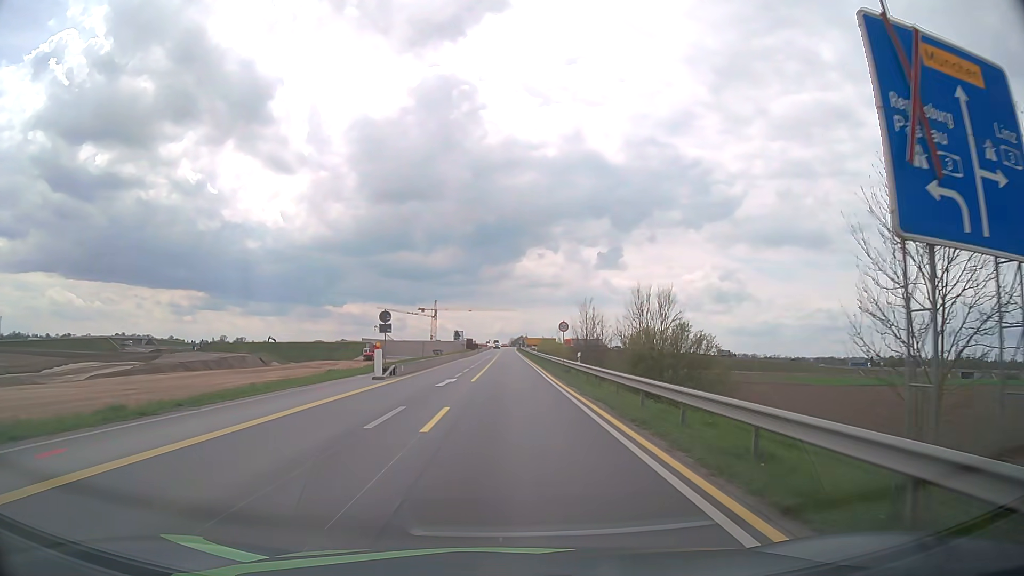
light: Day
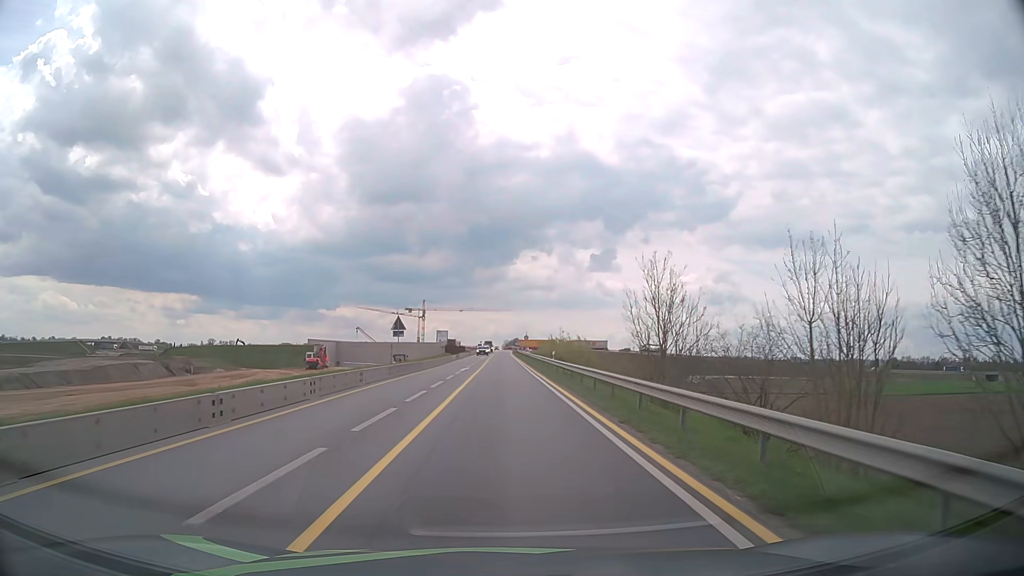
(+0.2, +36.9) m; +1°
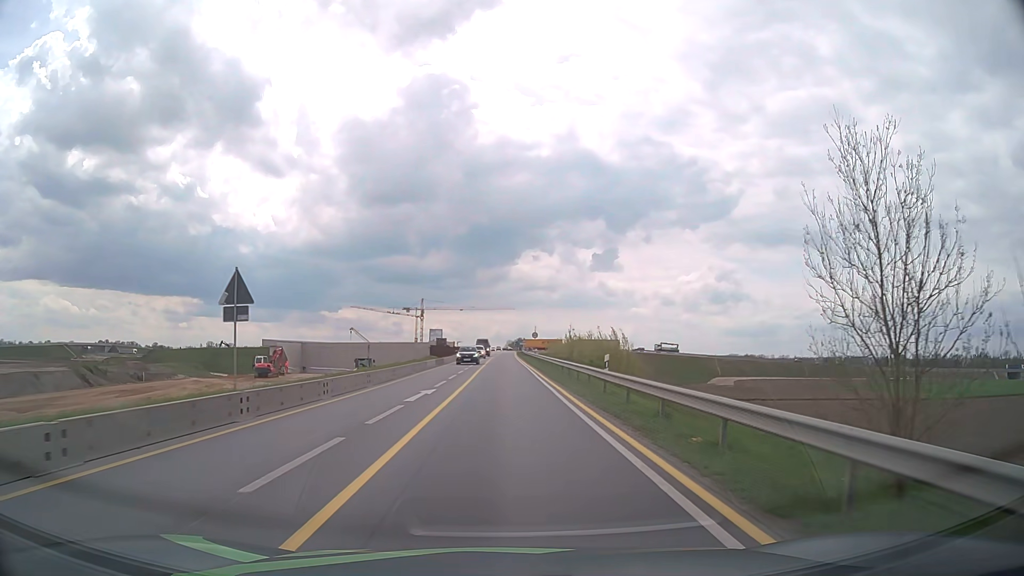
(0.0, +22.7) m; 0°
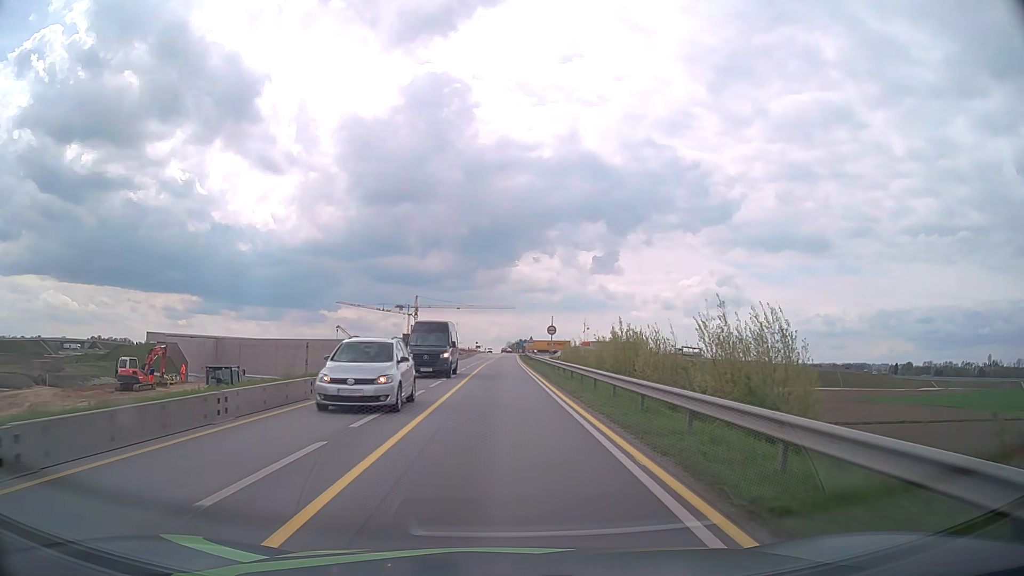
(0.0, +30.8) m; 0°
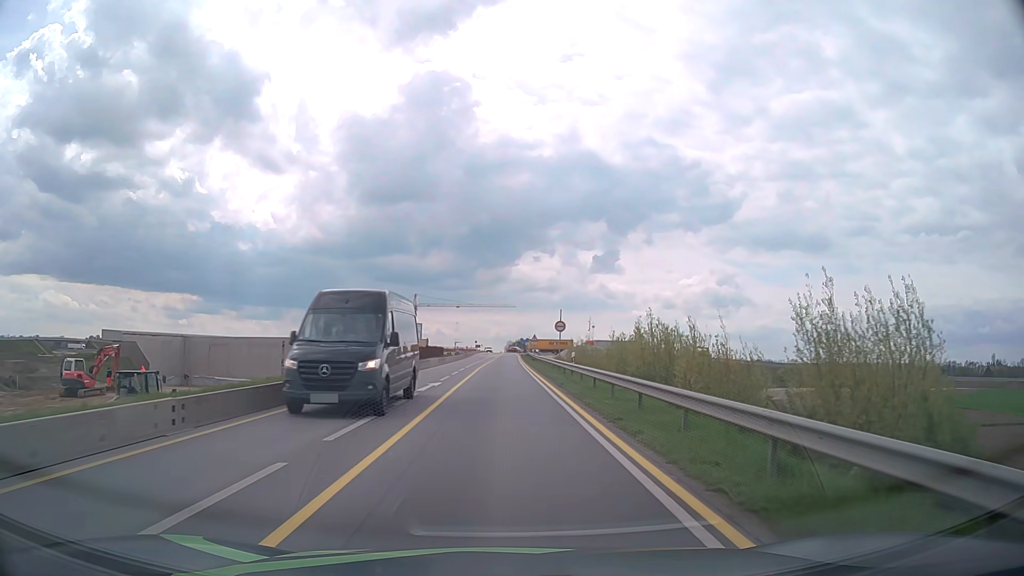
(0.0, +7.8) m; 0°
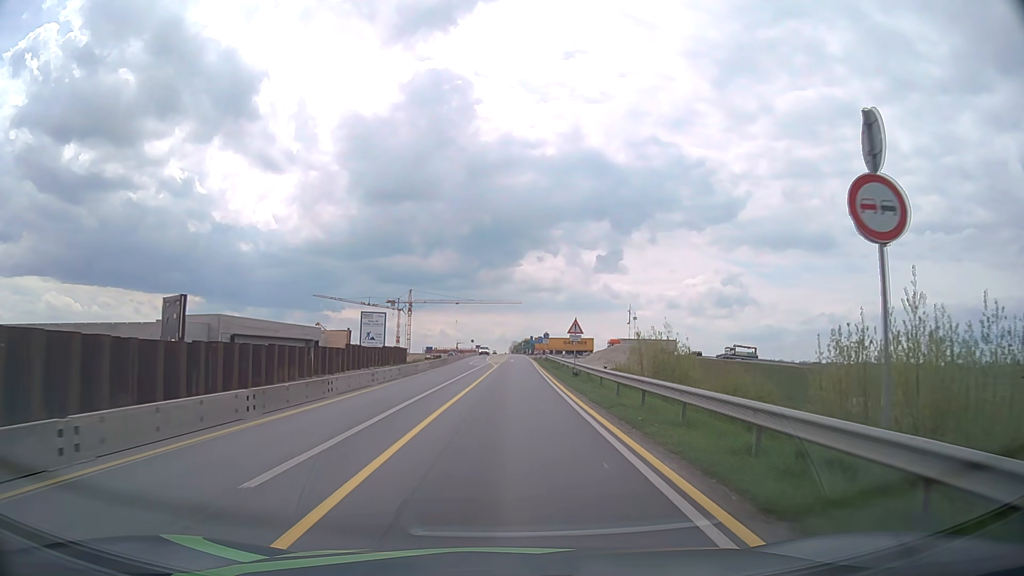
(0.0, +39.2) m; 0°
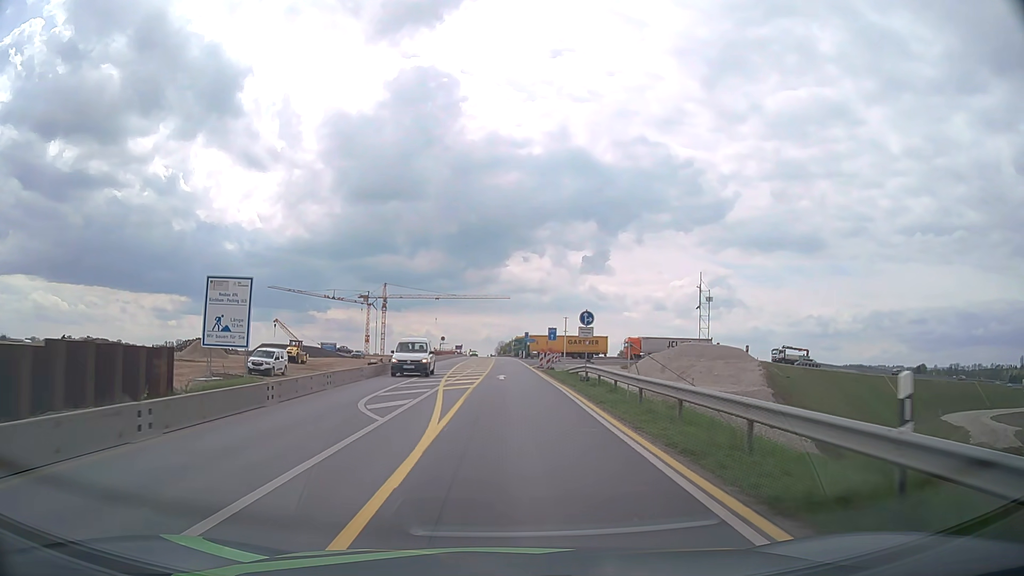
(+0.2, +39.7) m; +1°
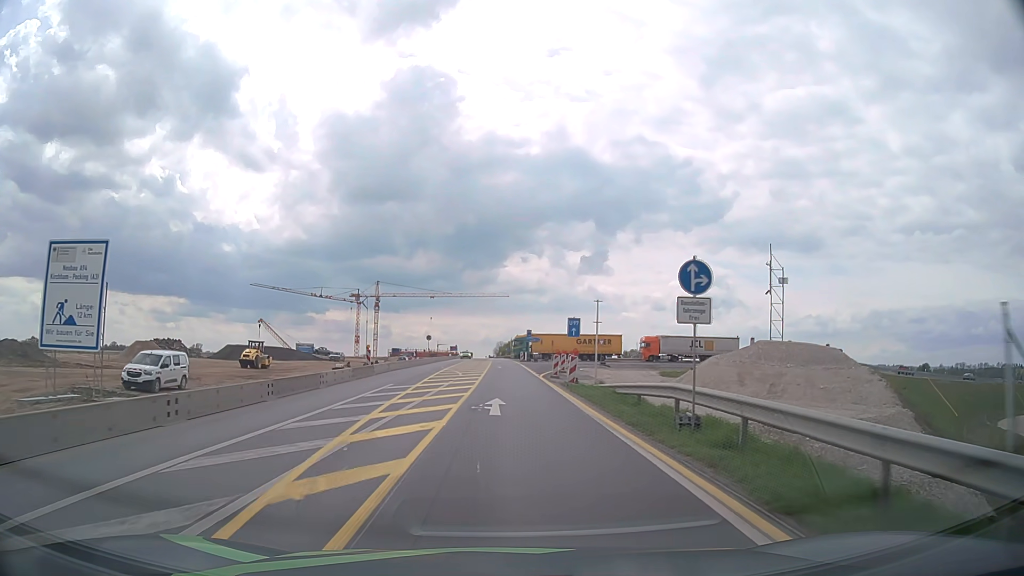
(0.0, +15.9) m; 0°
(0, +10) (0, +20) (0, +30) (0, +40) (0, +50) (-1, +60) (-1, +70) (-1, +80) (-1, +90) (-1, +100) m
